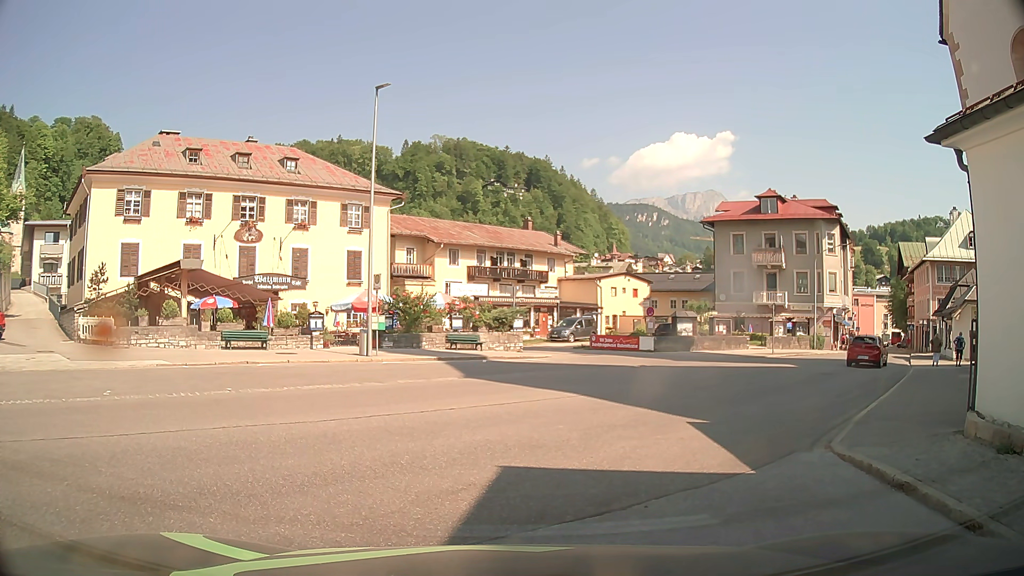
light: Day
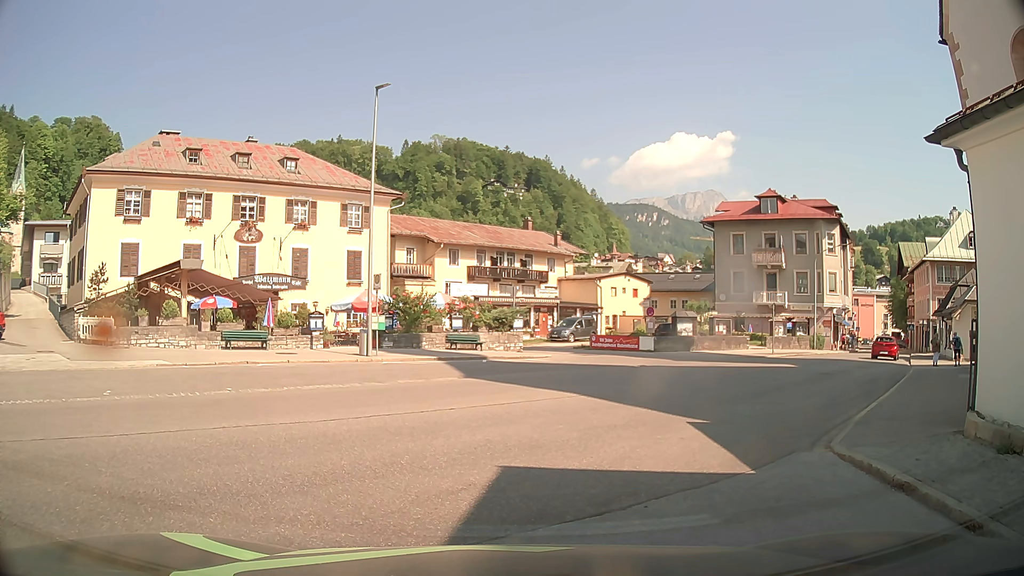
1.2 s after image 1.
(0.0, 0.0) m; 0°
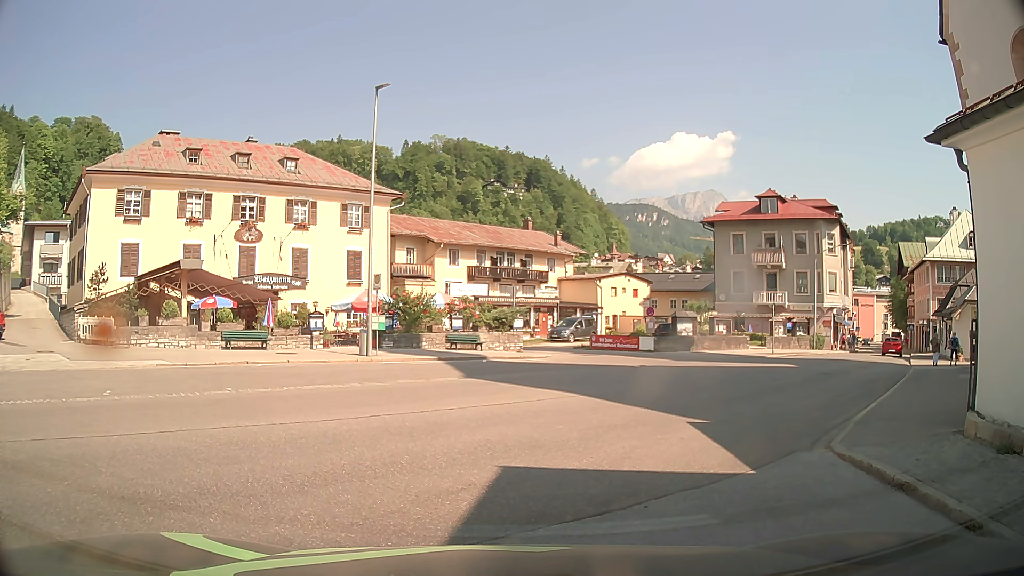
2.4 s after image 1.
(0.0, 0.0) m; 0°
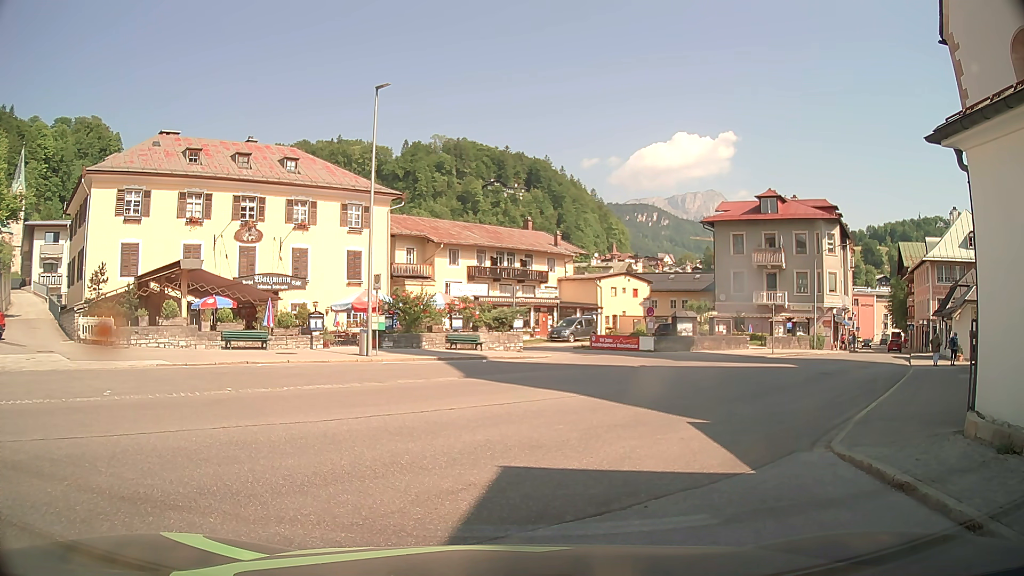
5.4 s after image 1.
(0.0, 0.0) m; 0°
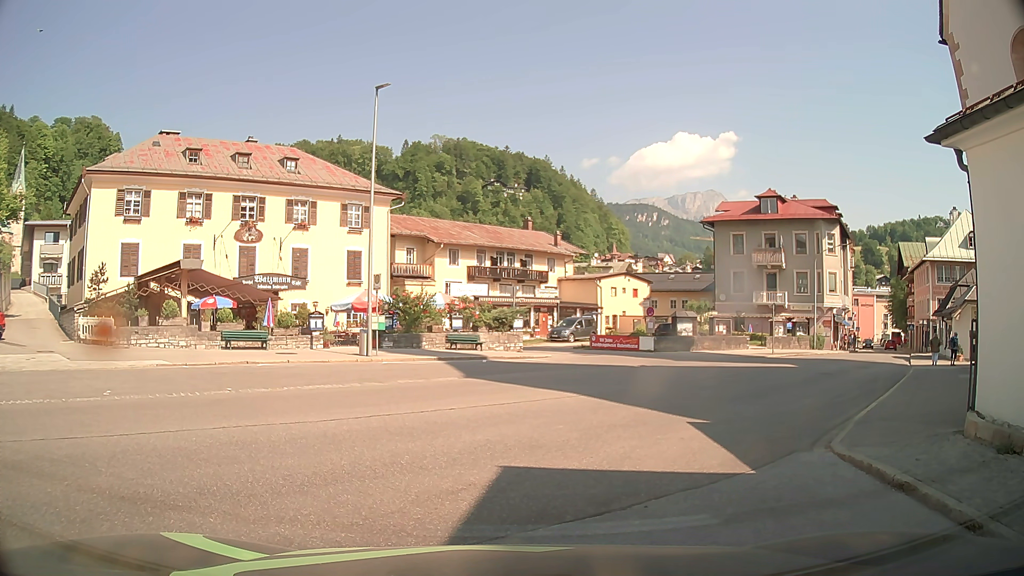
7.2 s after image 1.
(0.0, 0.0) m; 0°
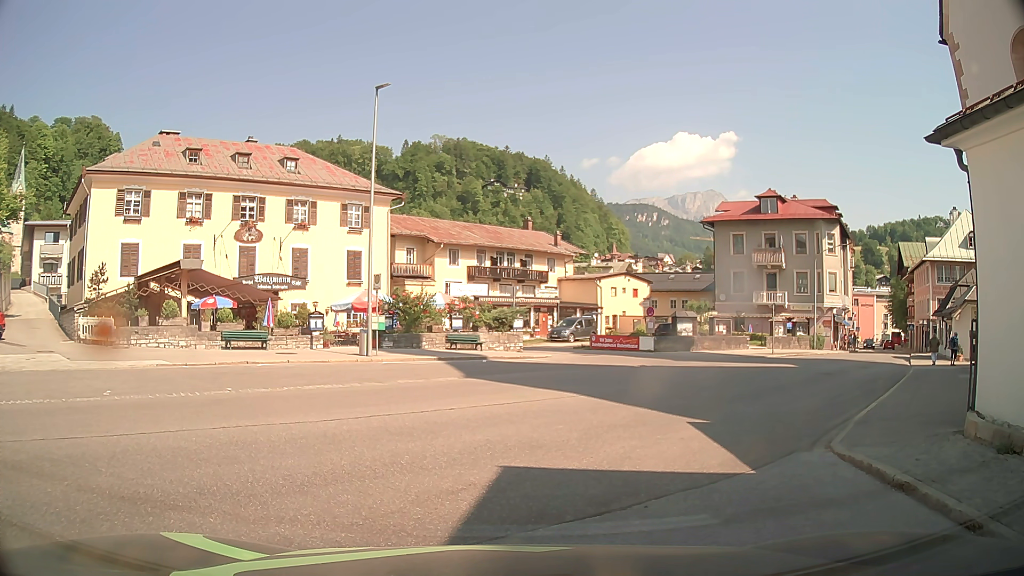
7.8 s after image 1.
(0.0, 0.0) m; 0°
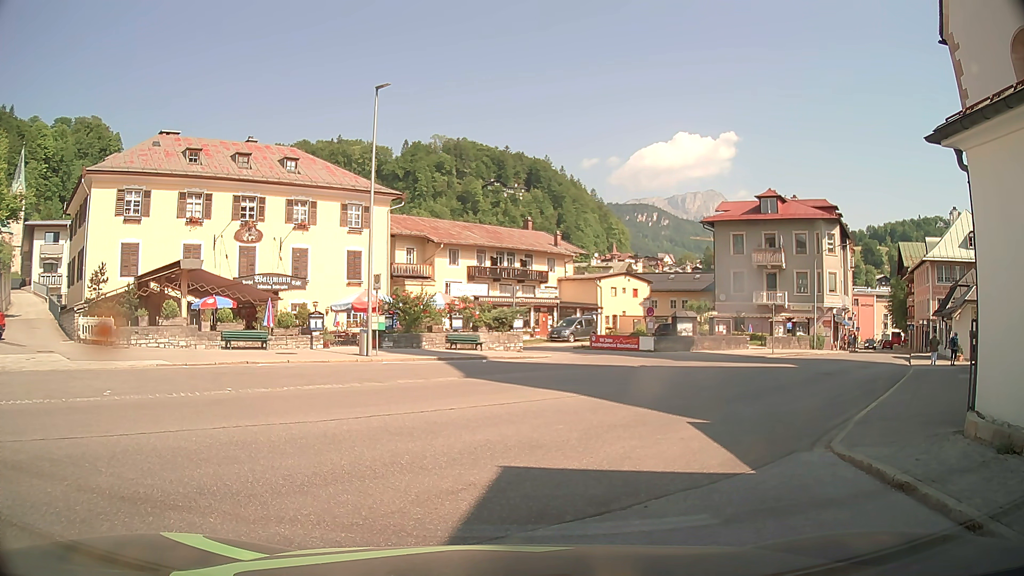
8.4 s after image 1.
(0.0, 0.0) m; 0°
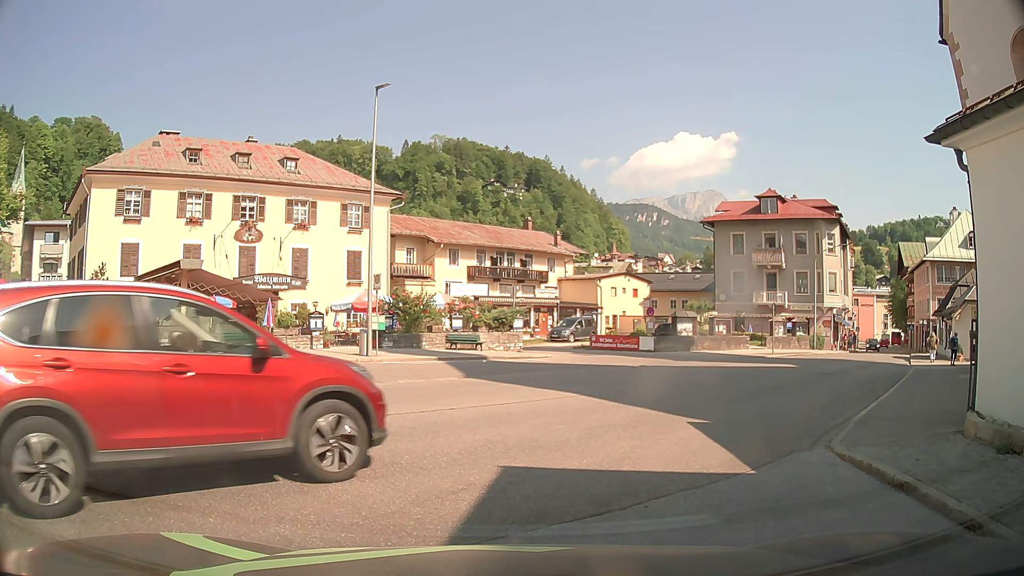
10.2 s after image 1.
(0.0, 0.0) m; 0°
